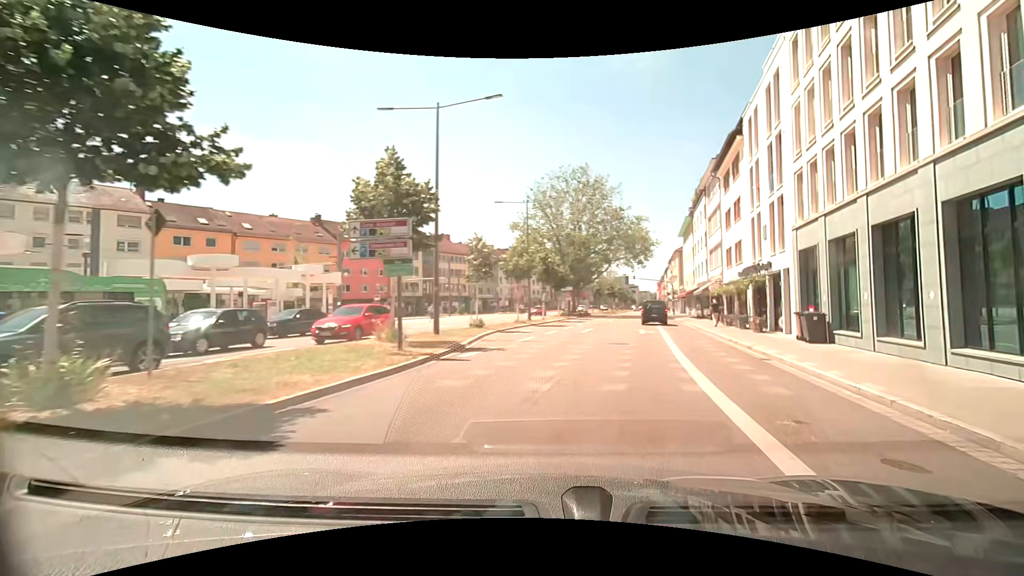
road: primary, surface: asphalt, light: Day
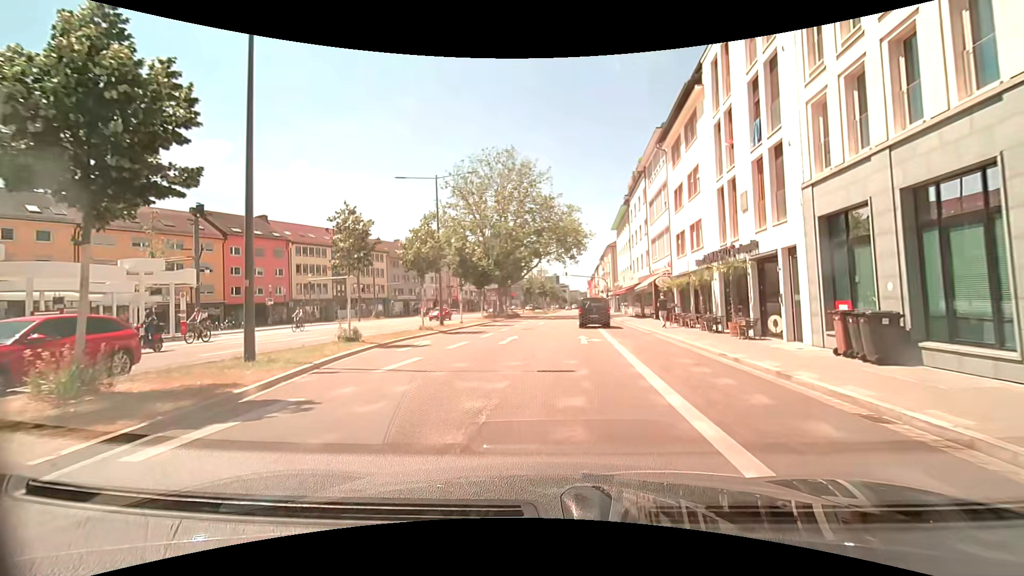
(+0.9, +8.3) m; +8°
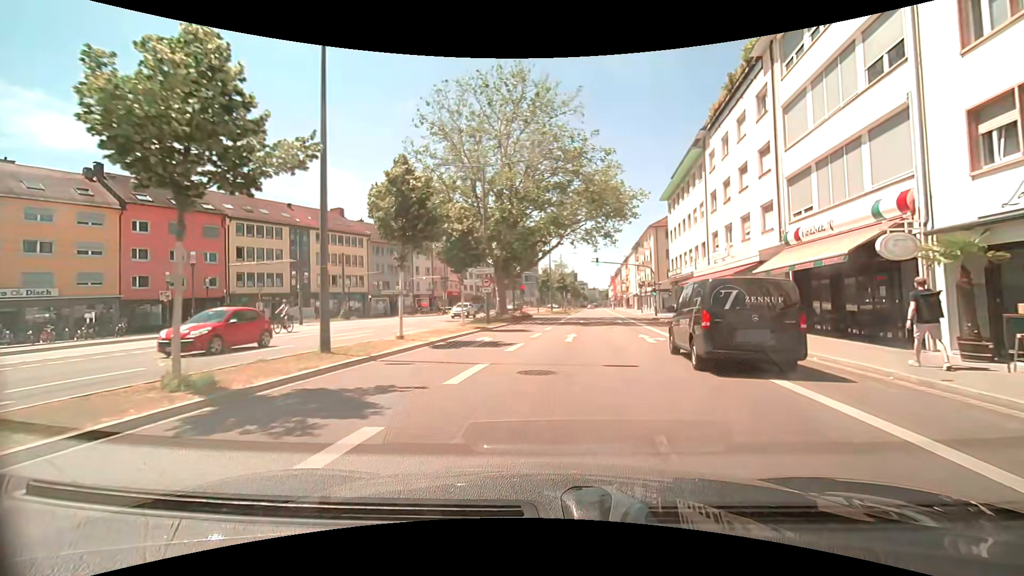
(-0.6, +20.1) m; -3°
